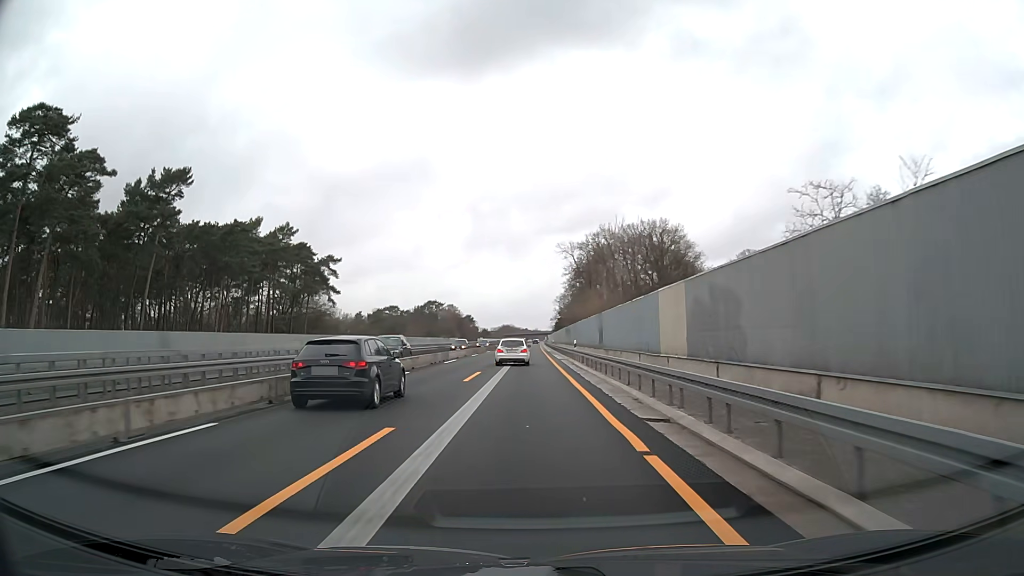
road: motorway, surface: asphalt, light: Day
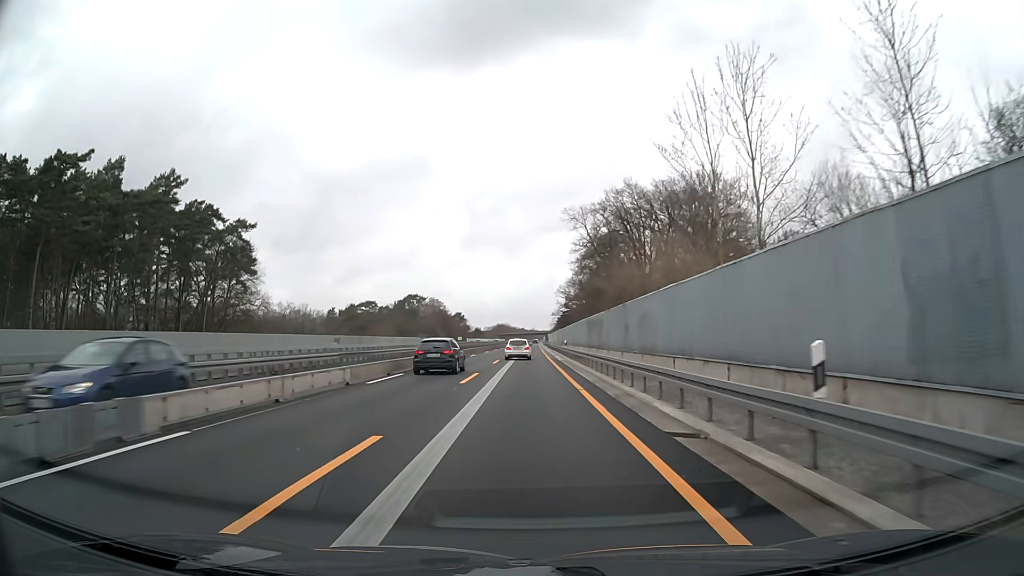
(0.0, +37.1) m; 0°
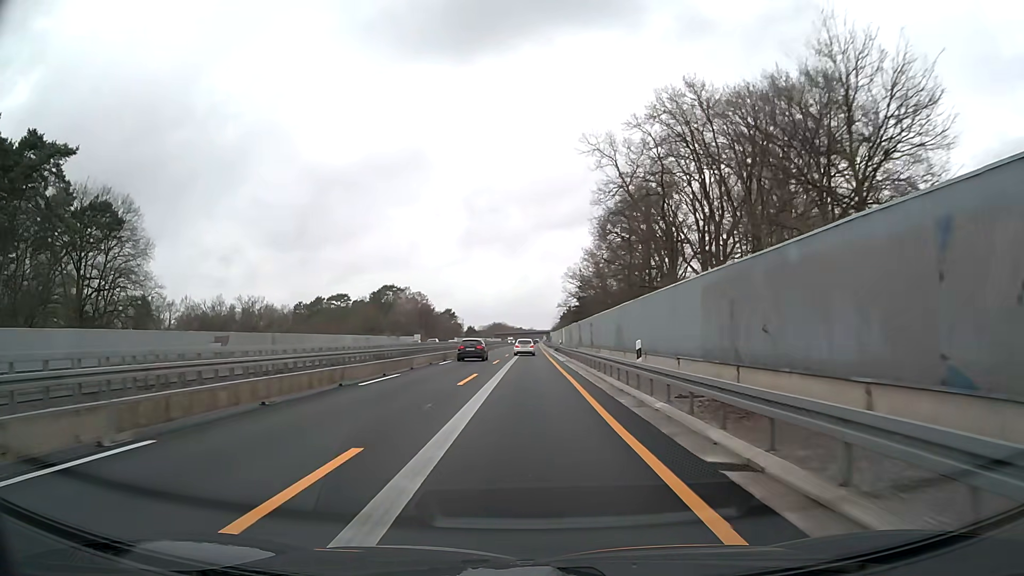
(+0.1, +37.1) m; 0°
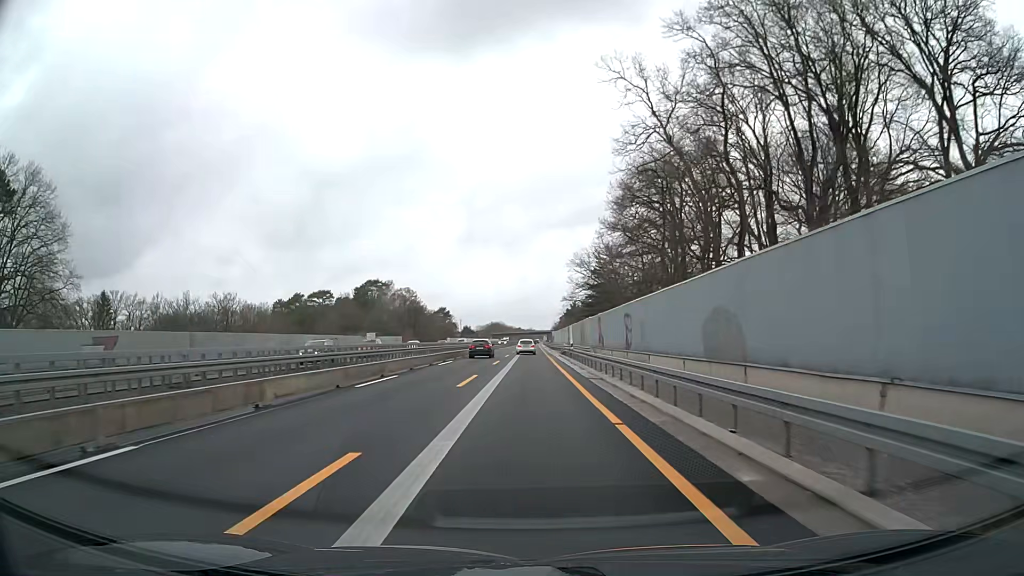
(0.0, +18.5) m; 0°
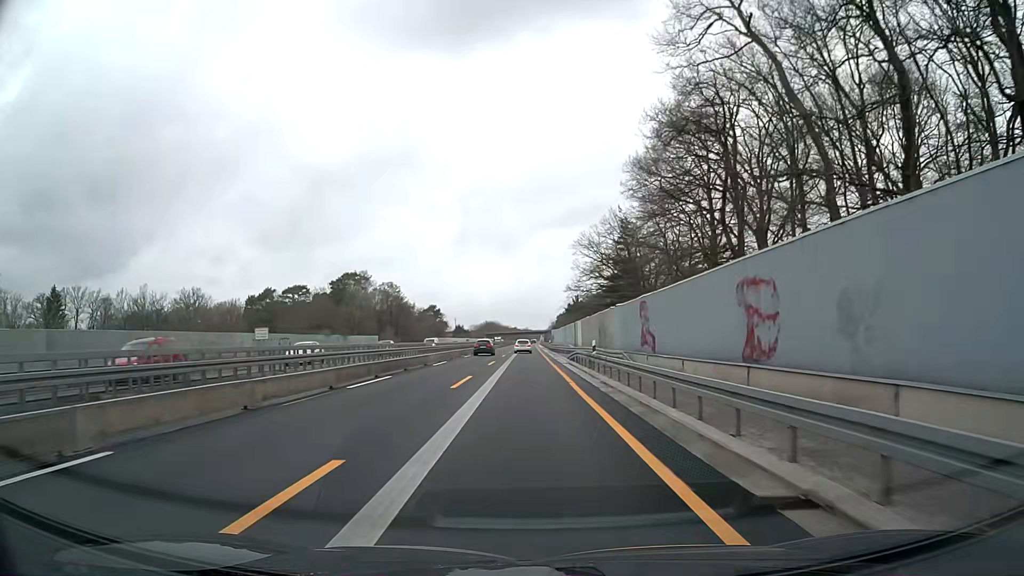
(0.0, +18.5) m; 0°
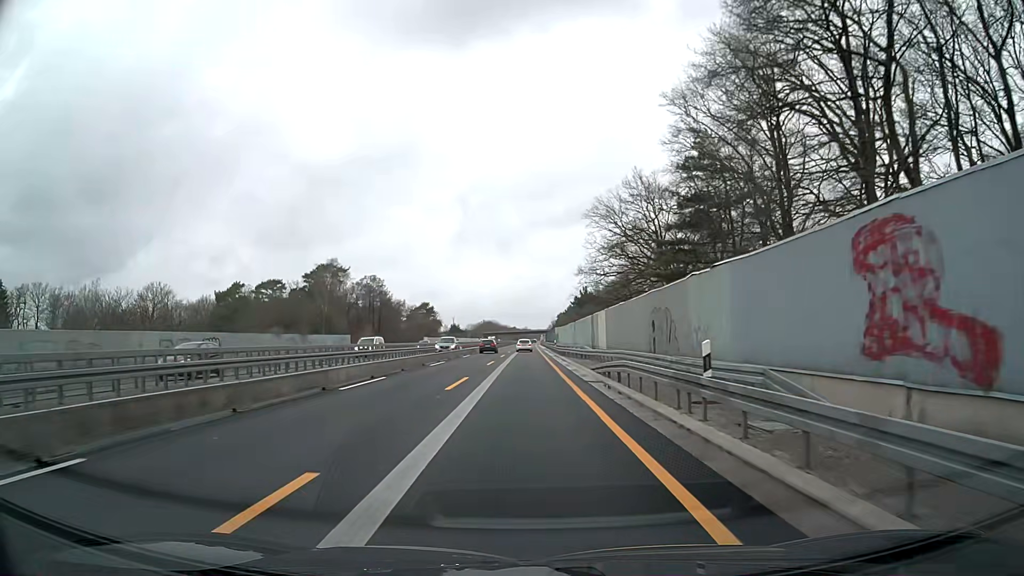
(0.0, +18.5) m; 0°
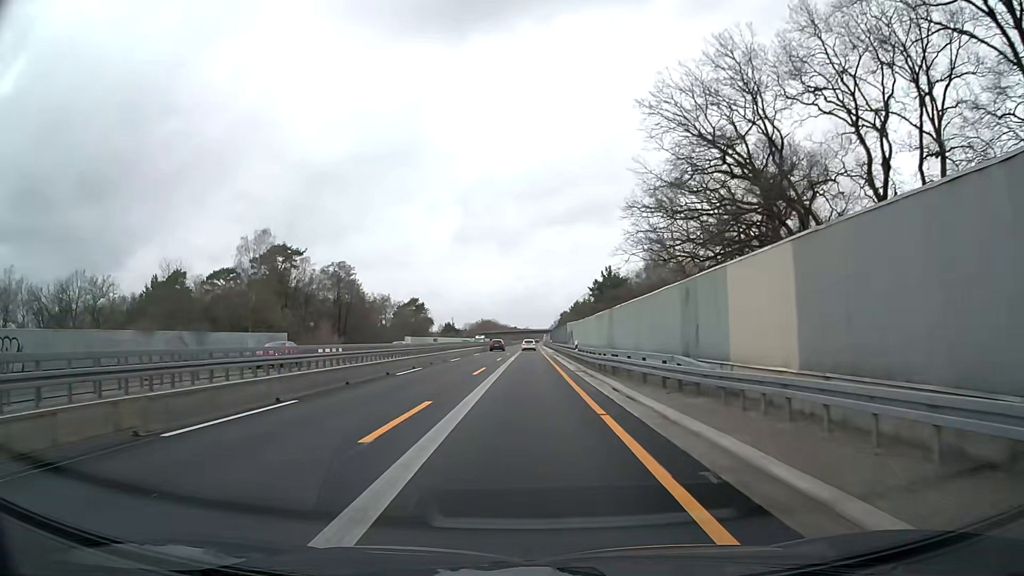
(-0.1, +27.8) m; 0°
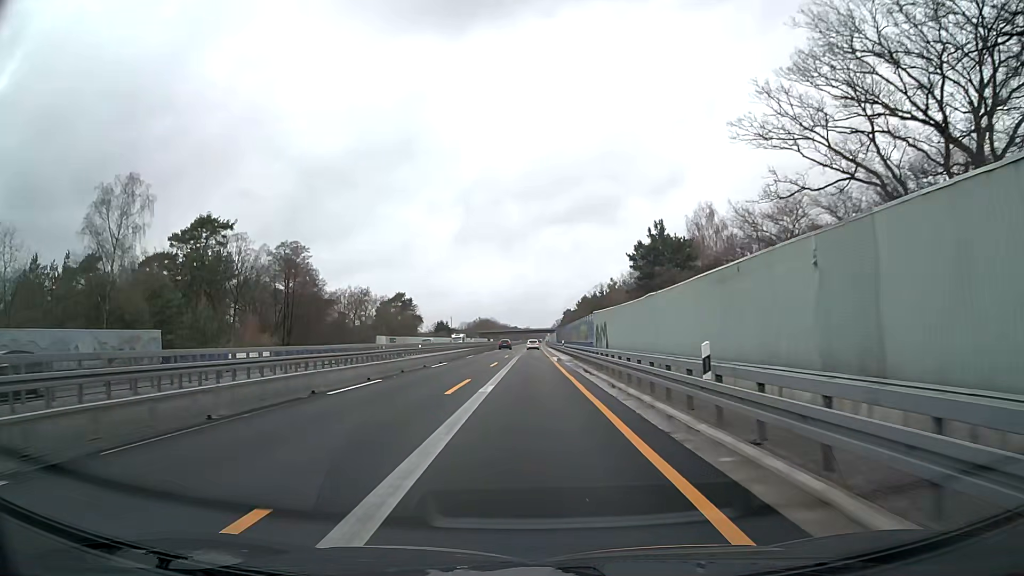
(+0.1, +27.8) m; 0°
(0, +10) (0, +20) (0, +30) (0, +40) (0, +50) (0, +60) (0, +70) (0, +80) (0, +90) (0, +100) m
